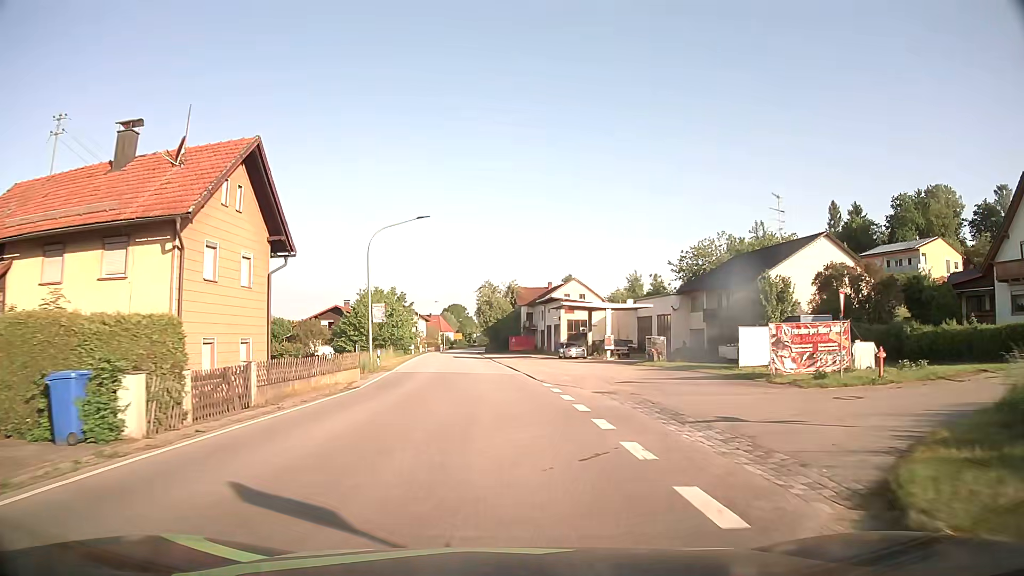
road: secondary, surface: asphalt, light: Day
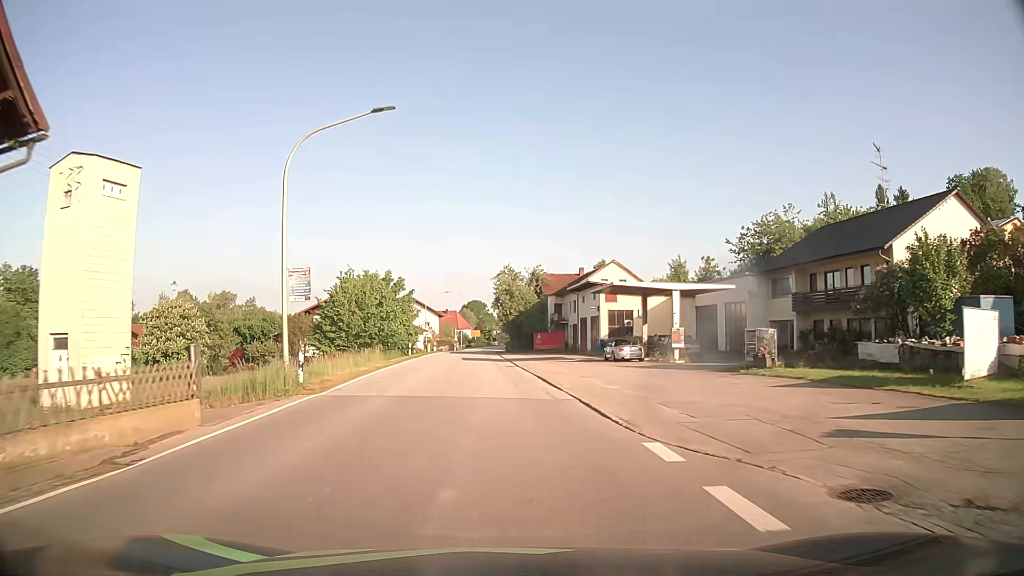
(-0.2, +15.2) m; -2°
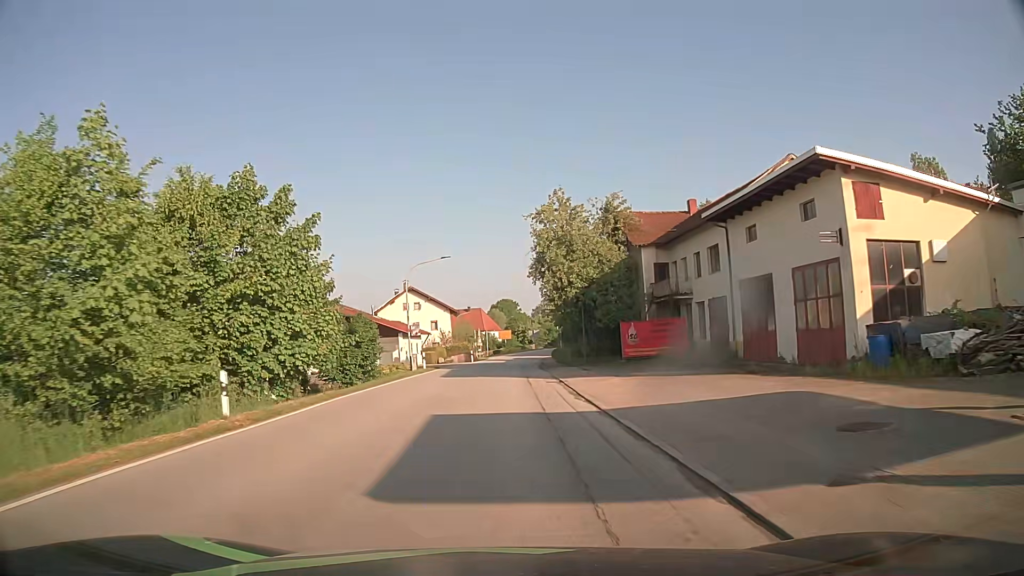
(-1.3, +38.0) m; -3°
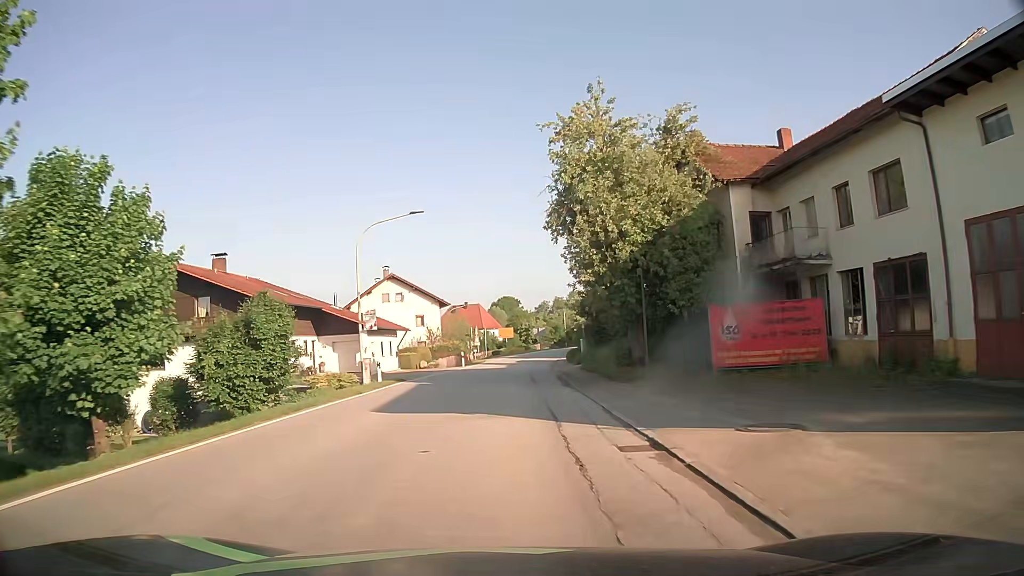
(0.0, +15.2) m; 0°
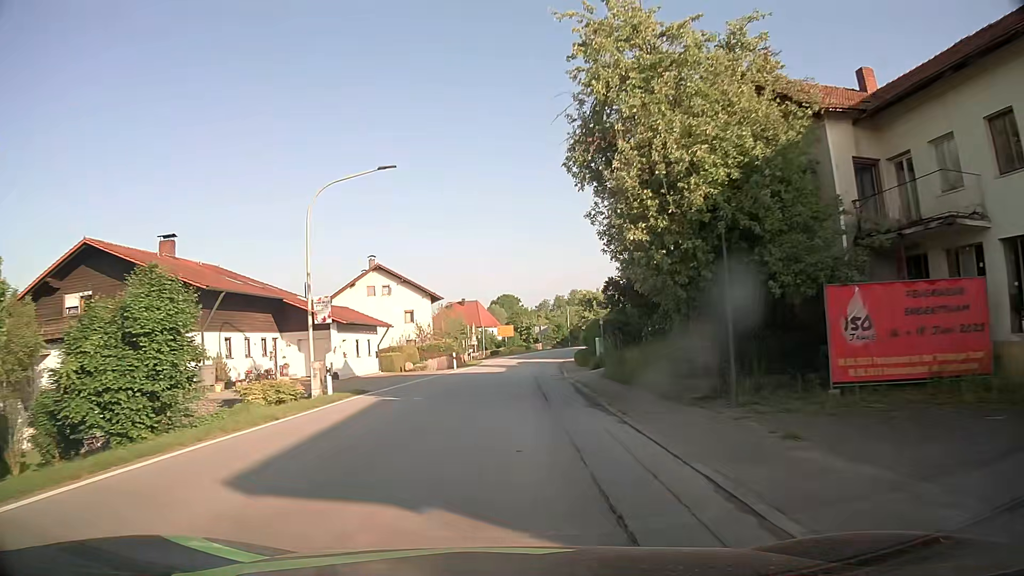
(0.0, +7.6) m; 0°
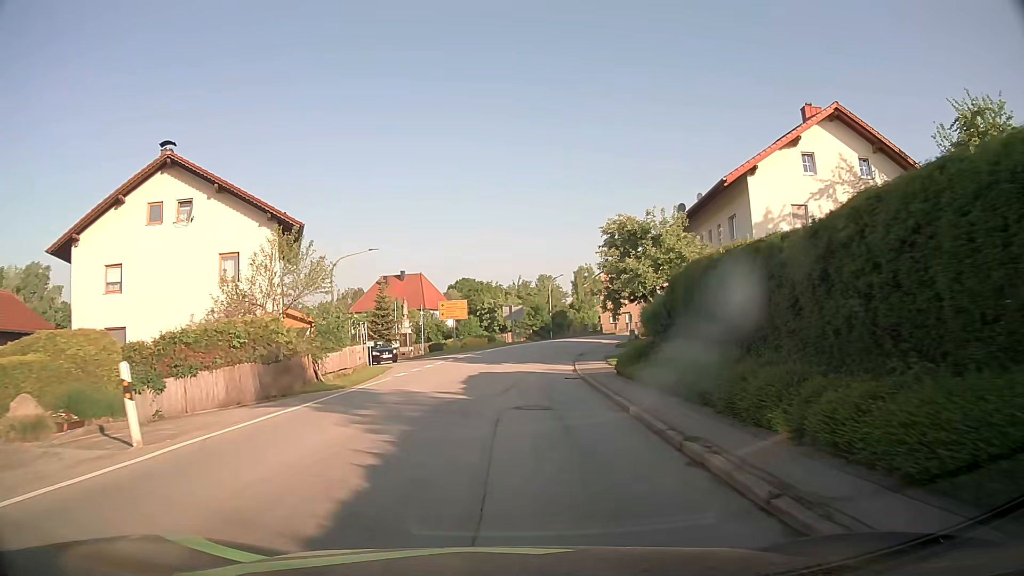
(+1.0, +35.5) m; +4°
